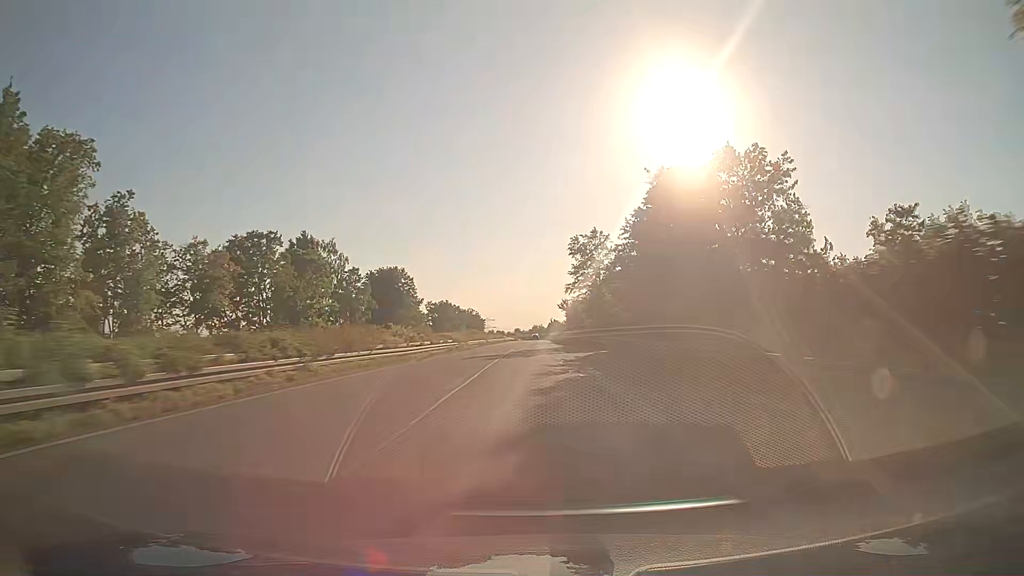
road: trunk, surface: asphalt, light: Day
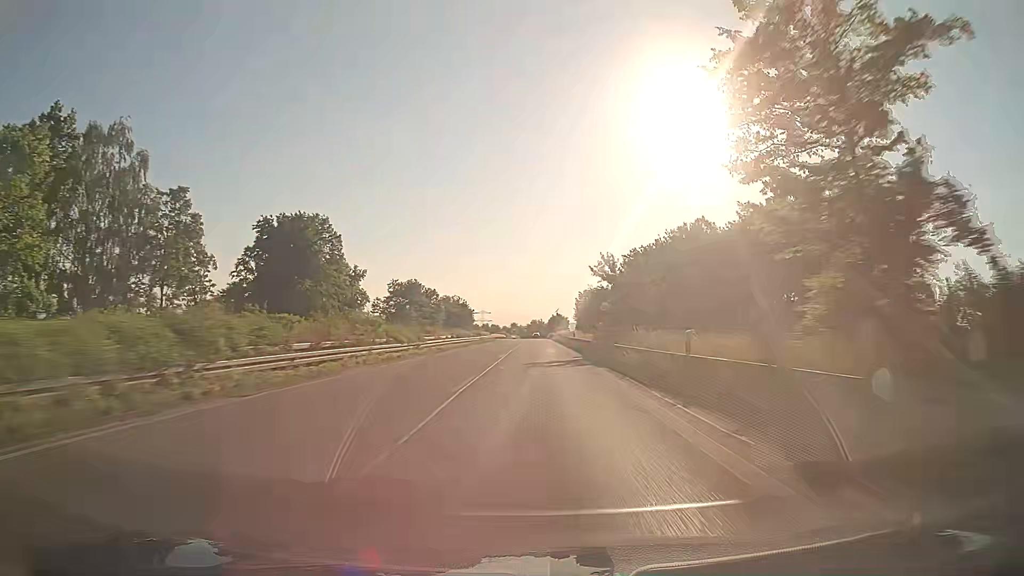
(-0.4, +55.3) m; 0°
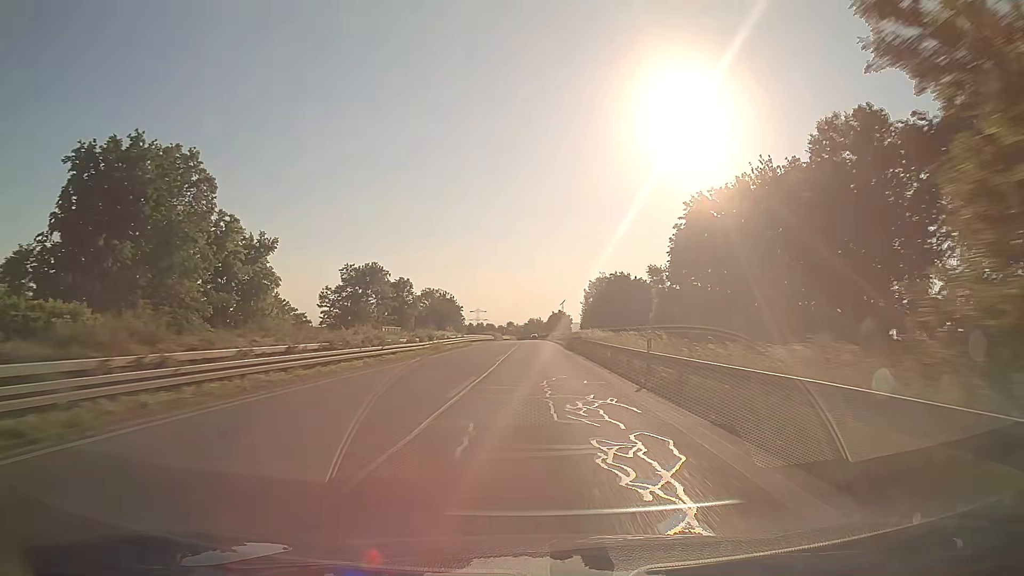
(+0.2, +36.9) m; 0°
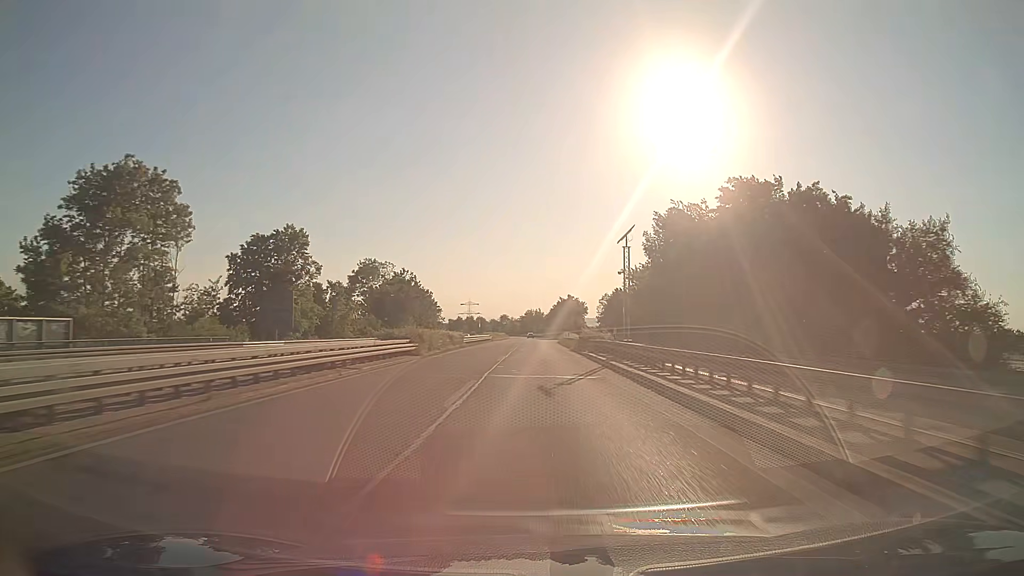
(-0.1, +73.7) m; 0°
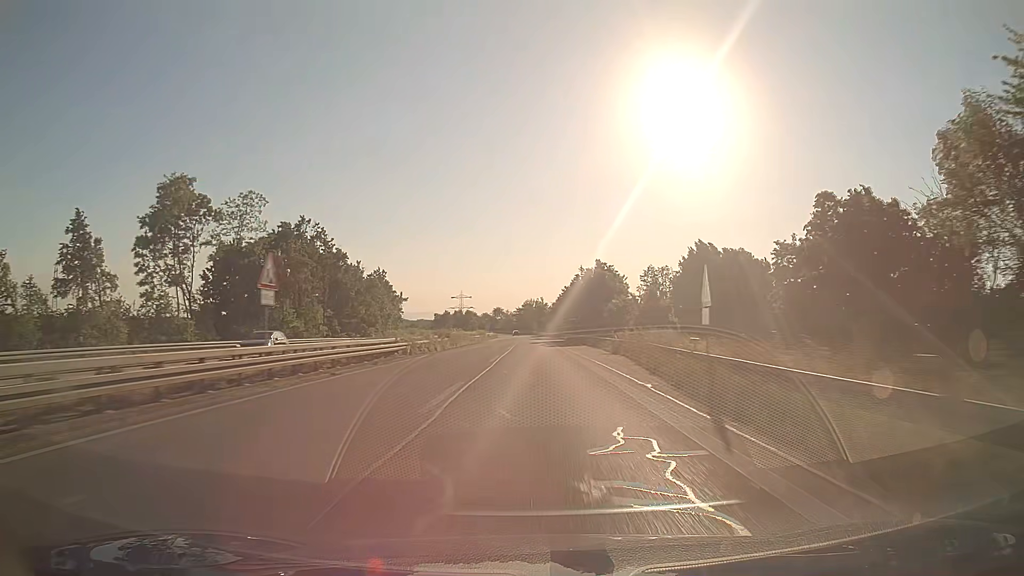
(+0.2, +73.3) m; 0°
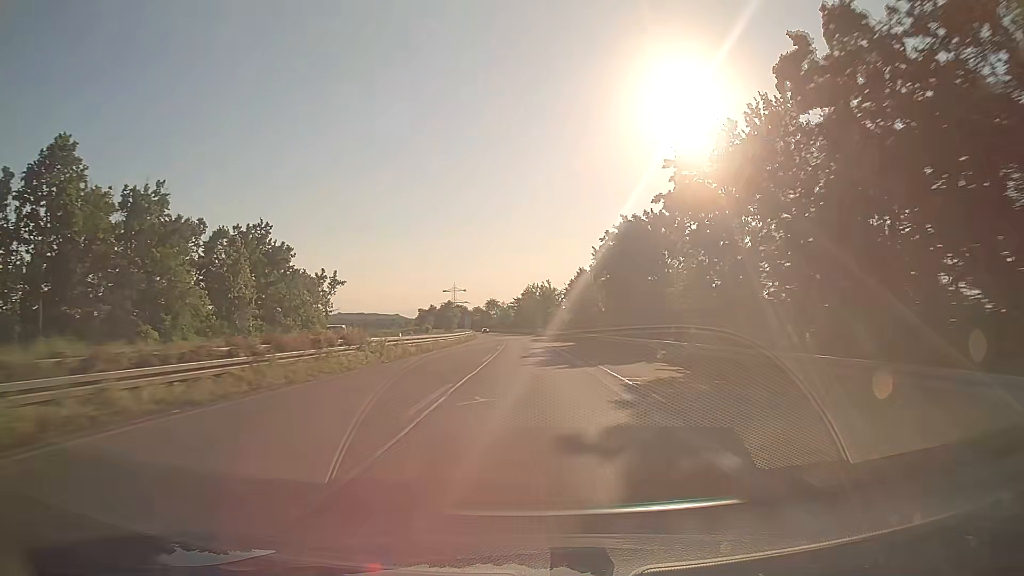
(0.0, +72.6) m; 0°
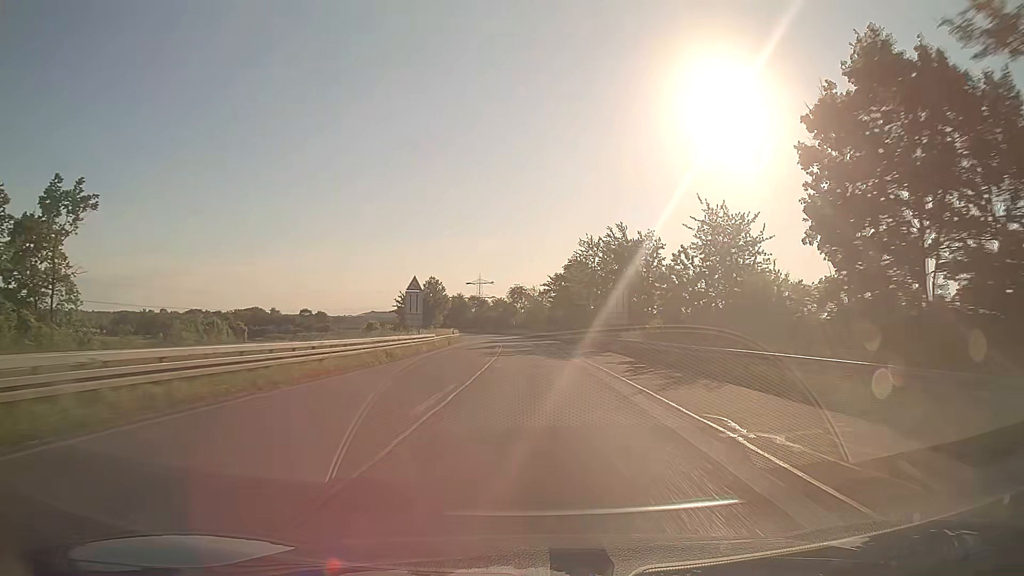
(-2.0, +89.8) m; -3°
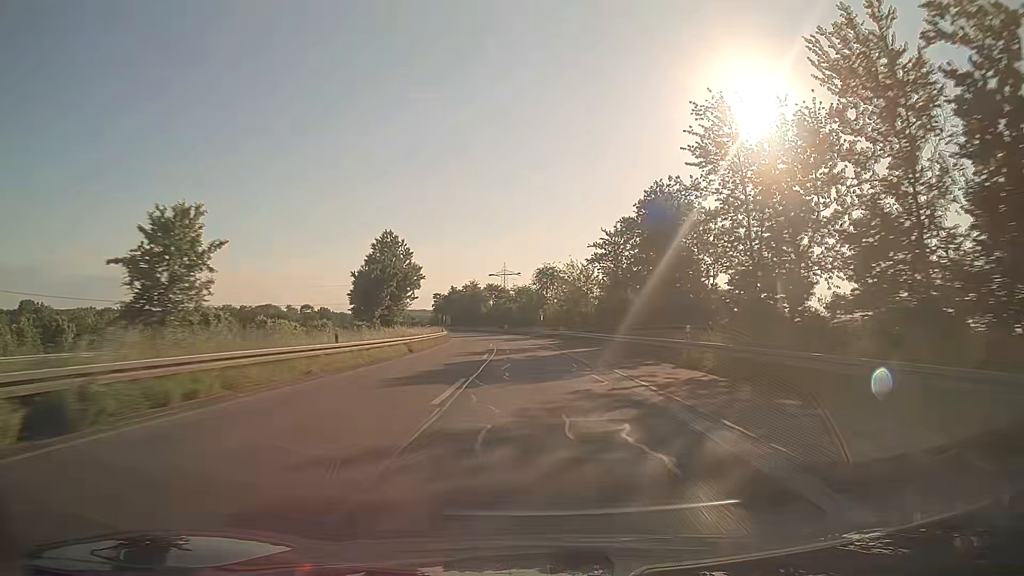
(-1.2, +53.0) m; -3°
(0, +10) (0, +20) (0, +30) (-1, +40) (-1, +50) (-2, +60) (-3, +70) (-4, +80) (-5, +90) (-6, +100) m
